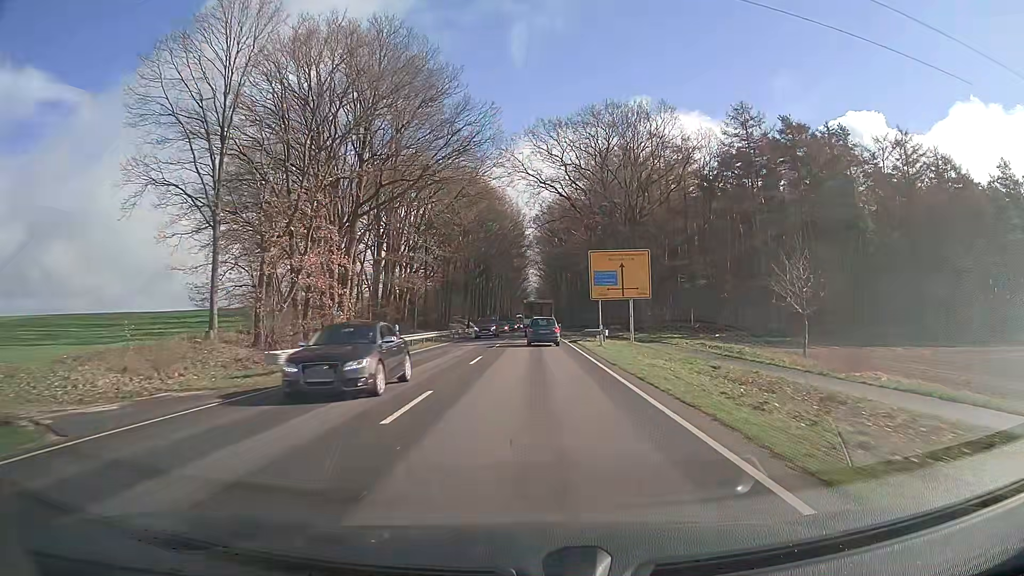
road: primary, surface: asphalt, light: Day
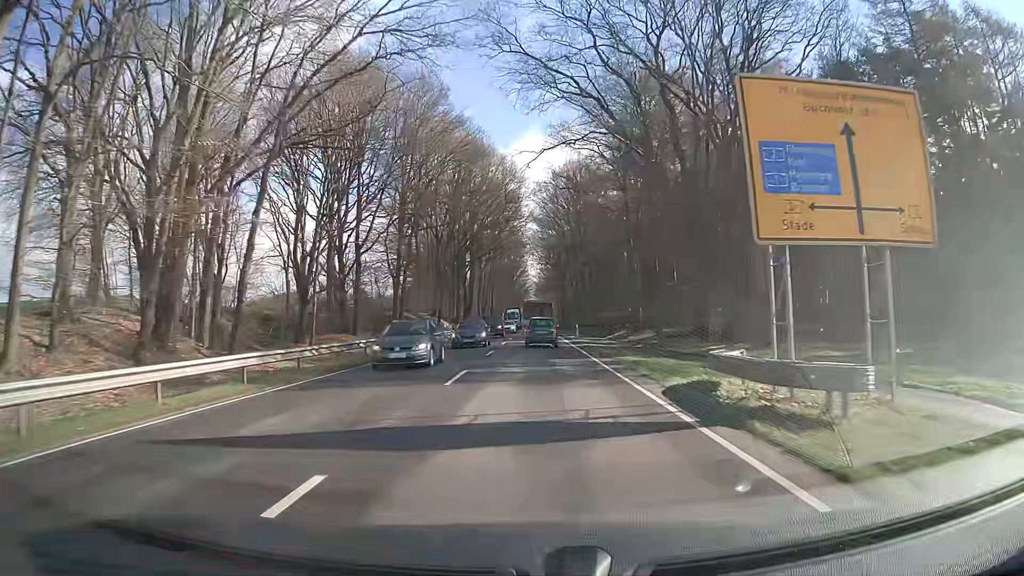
(0.0, +31.1) m; 0°
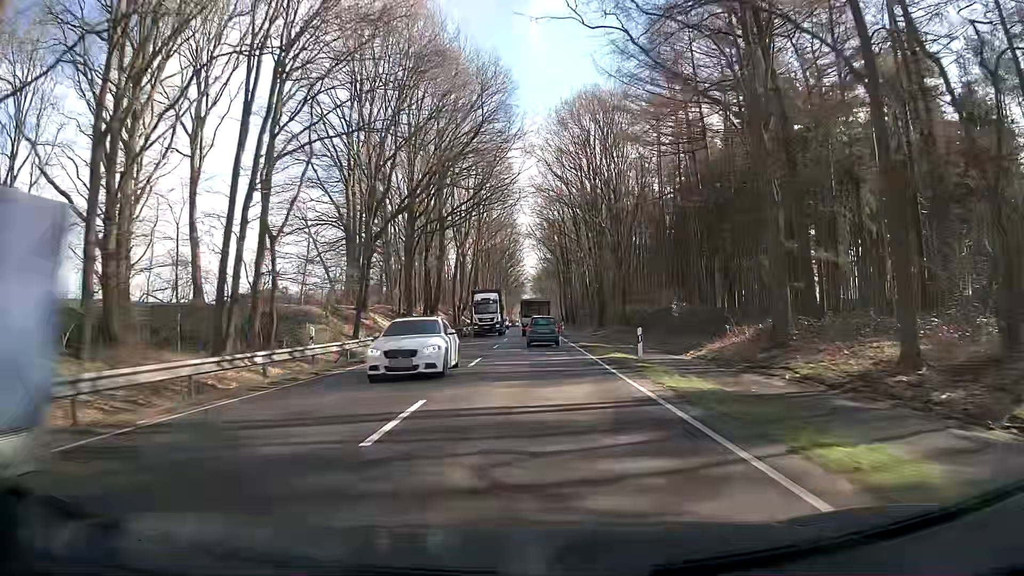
(+0.1, +30.8) m; 0°
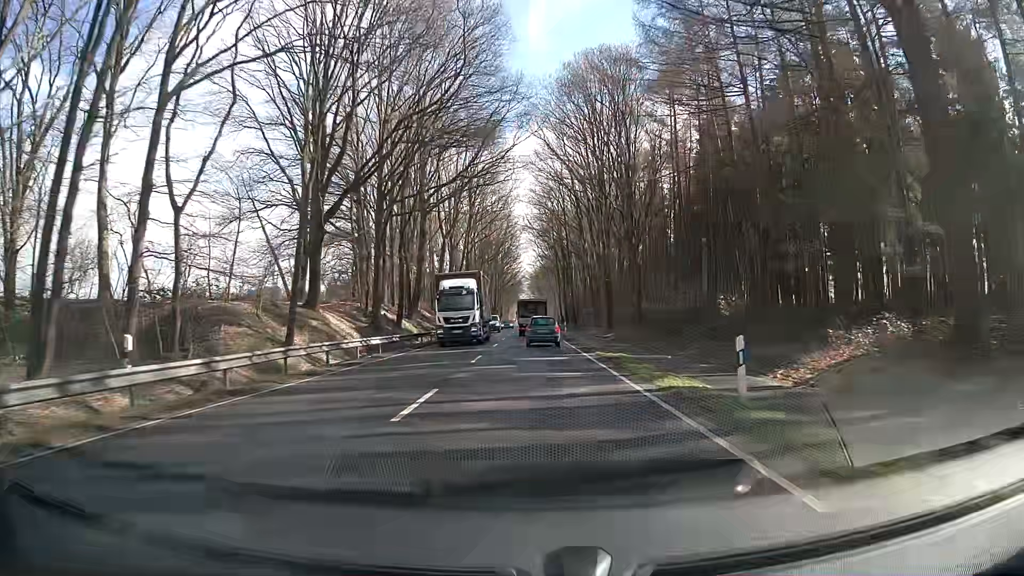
(+0.2, +10.2) m; +1°
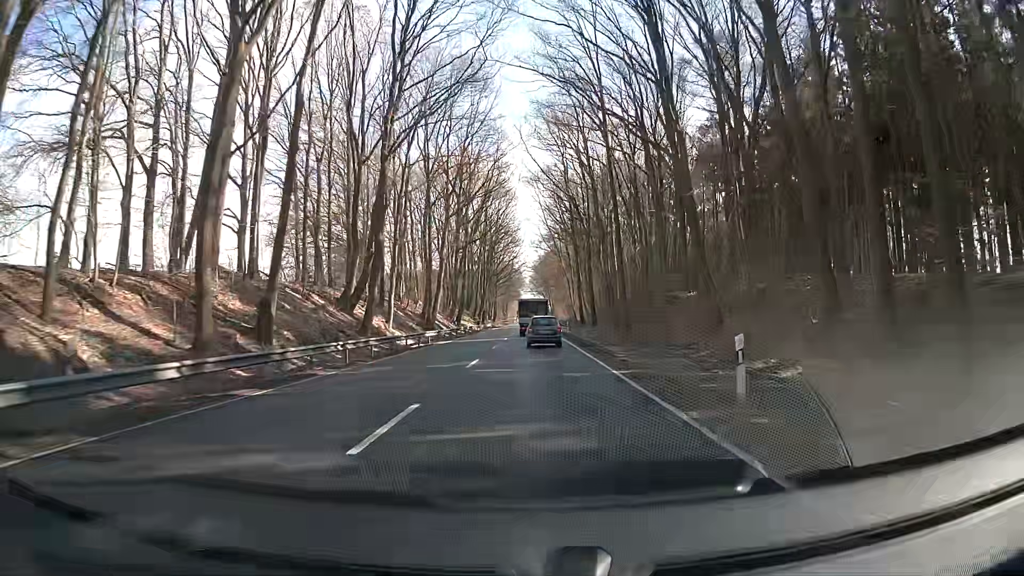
(-0.2, +50.3) m; -1°
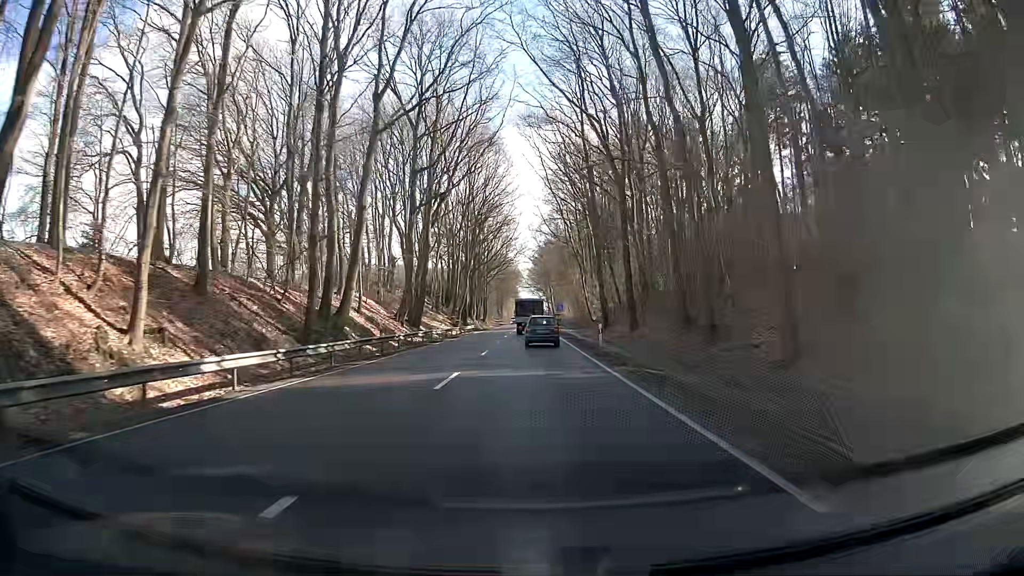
(+0.5, +29.8) m; +1°
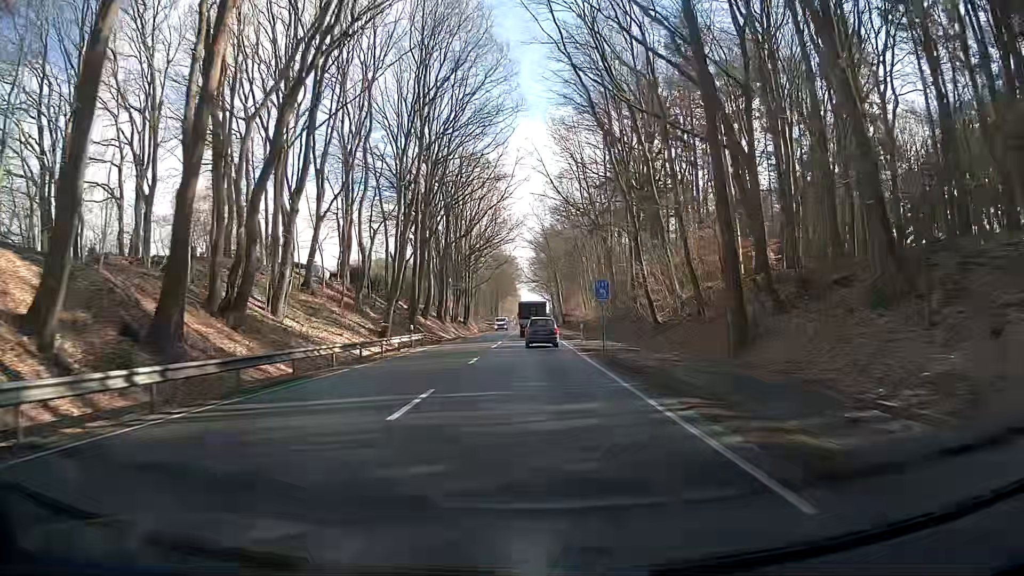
(0.0, +39.9) m; -1°
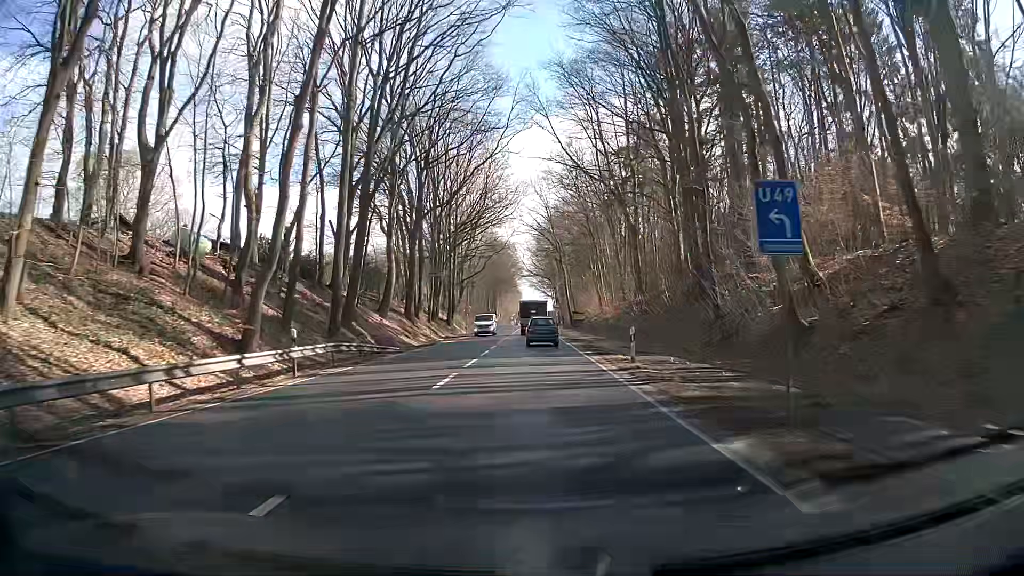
(+0.2, +20.3) m; +1°
(0, +10) (0, +20) (0, +30) (0, +40) (0, +50) (0, +60) (0, +70) (0, +80) (0, +90) (0, +100) m
